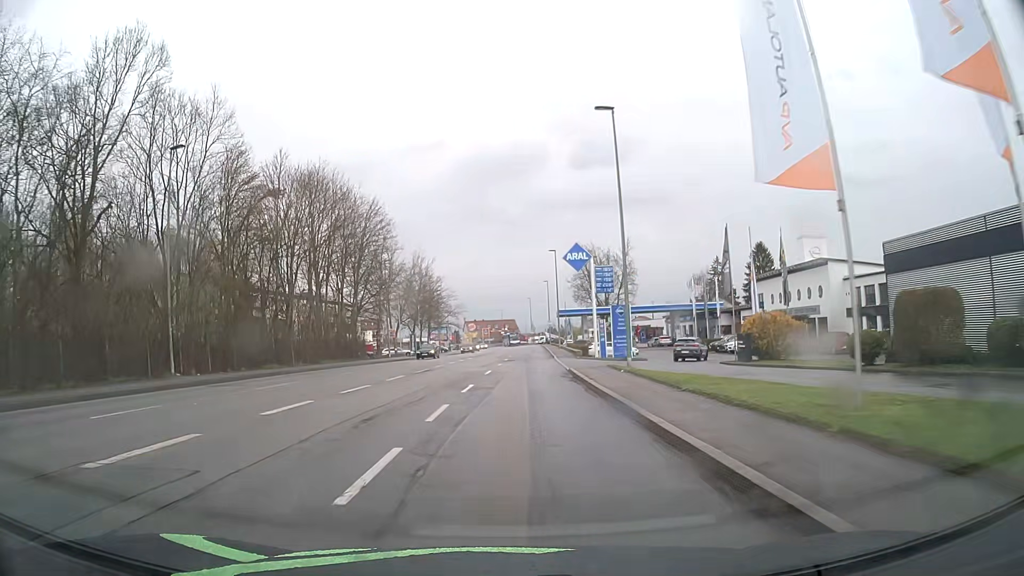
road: tertiary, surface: asphalt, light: Day
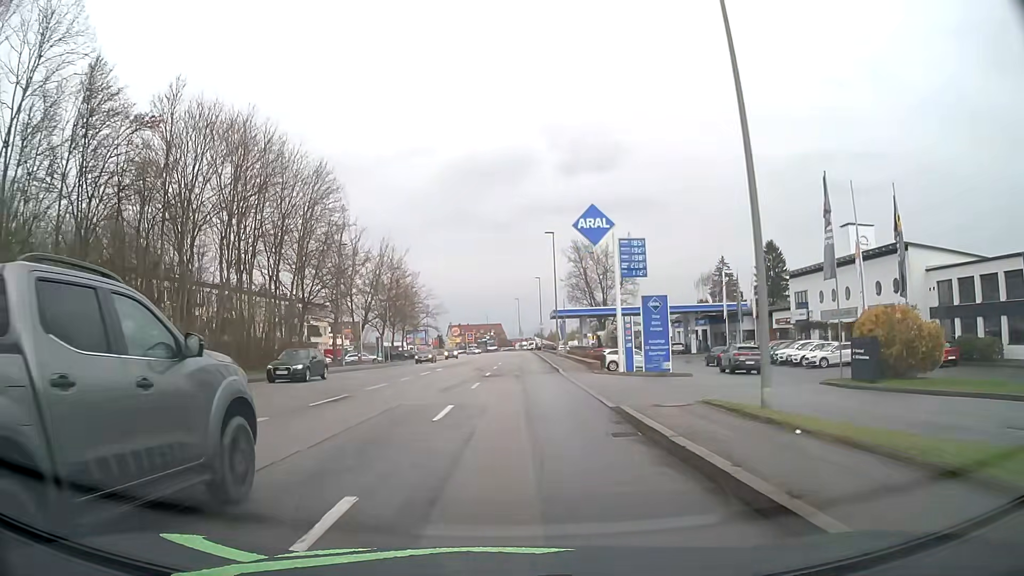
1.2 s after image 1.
(+0.3, +14.9) m; +2°
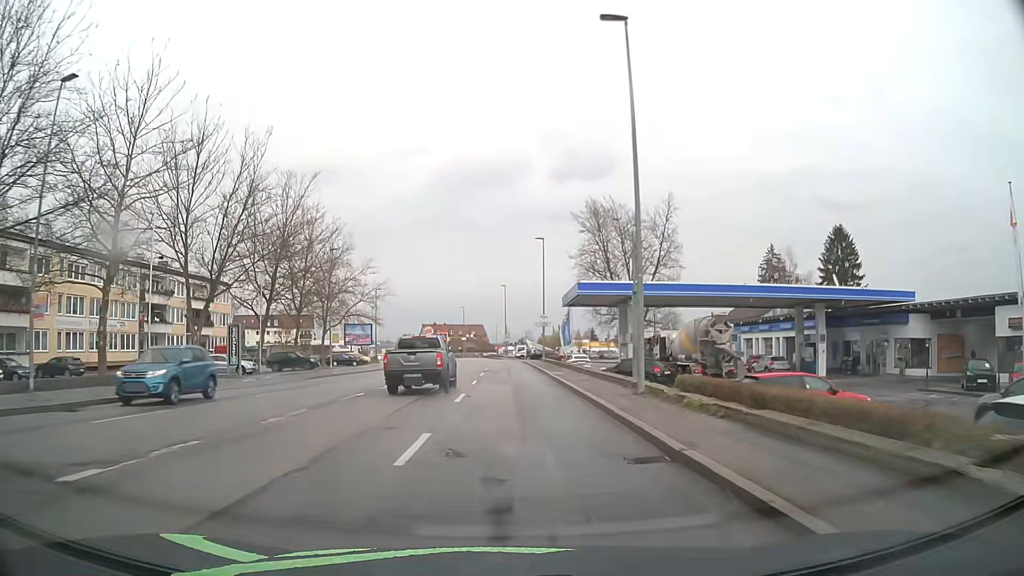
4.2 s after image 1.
(+0.4, +39.1) m; +1°
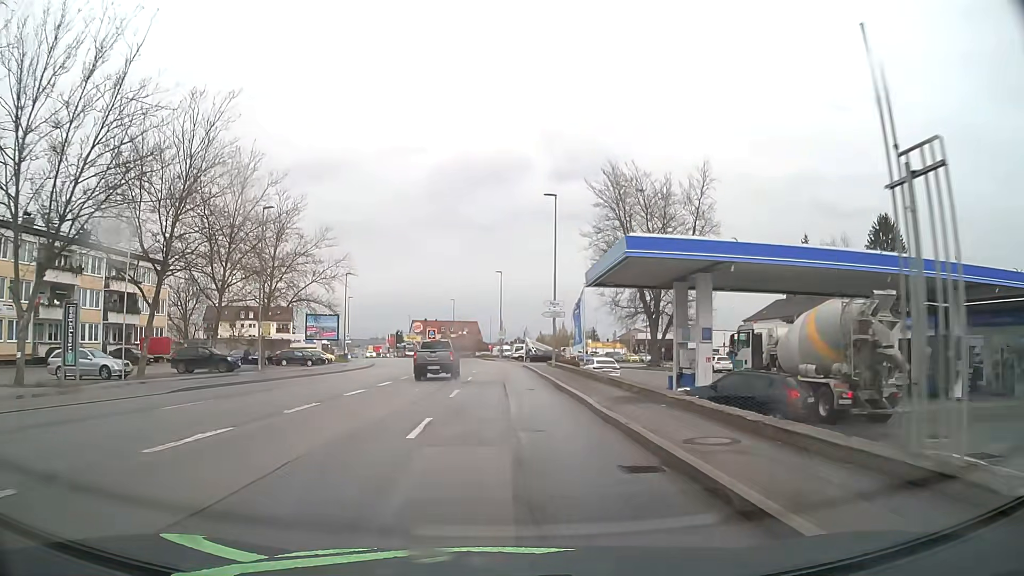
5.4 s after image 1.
(+0.1, +16.4) m; 0°
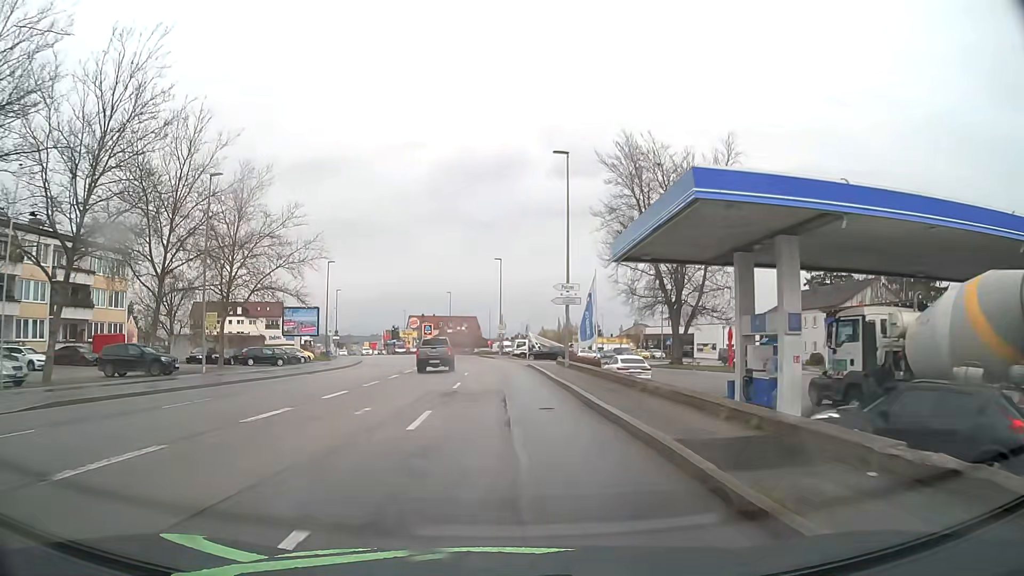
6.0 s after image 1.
(0.0, +8.3) m; 0°
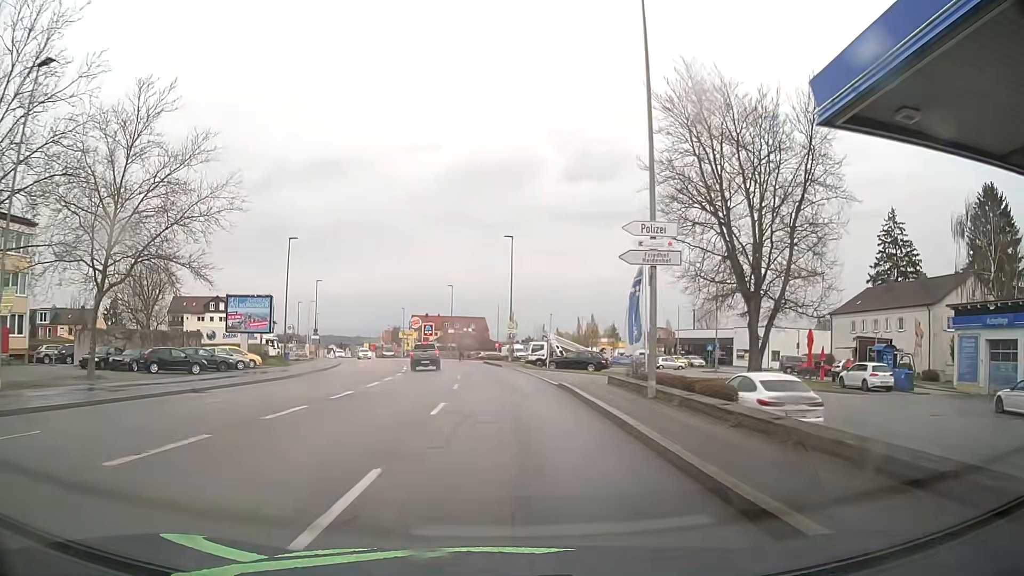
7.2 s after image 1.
(-0.1, +16.7) m; -1°
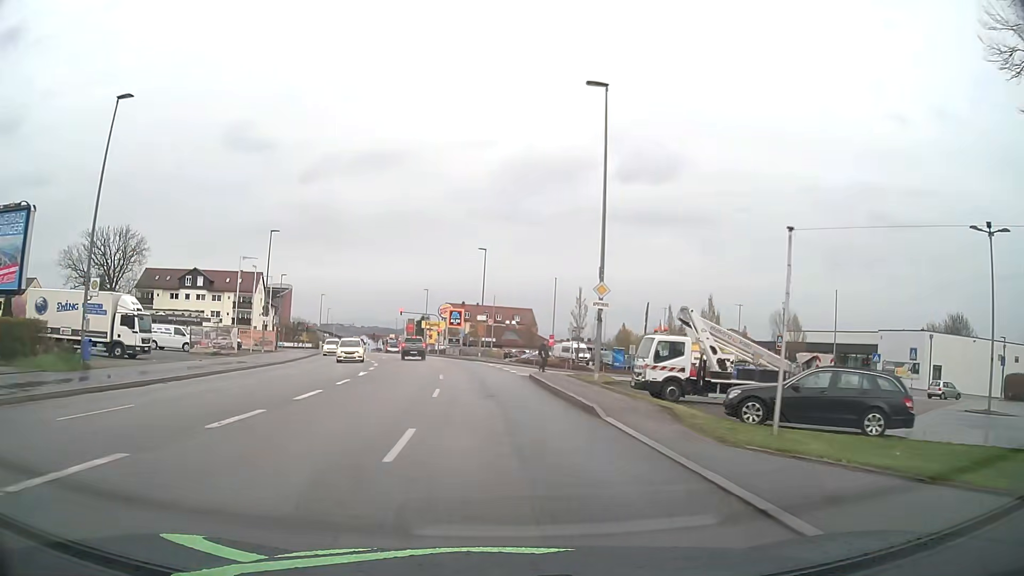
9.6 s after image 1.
(-0.9, +32.8) m; -4°
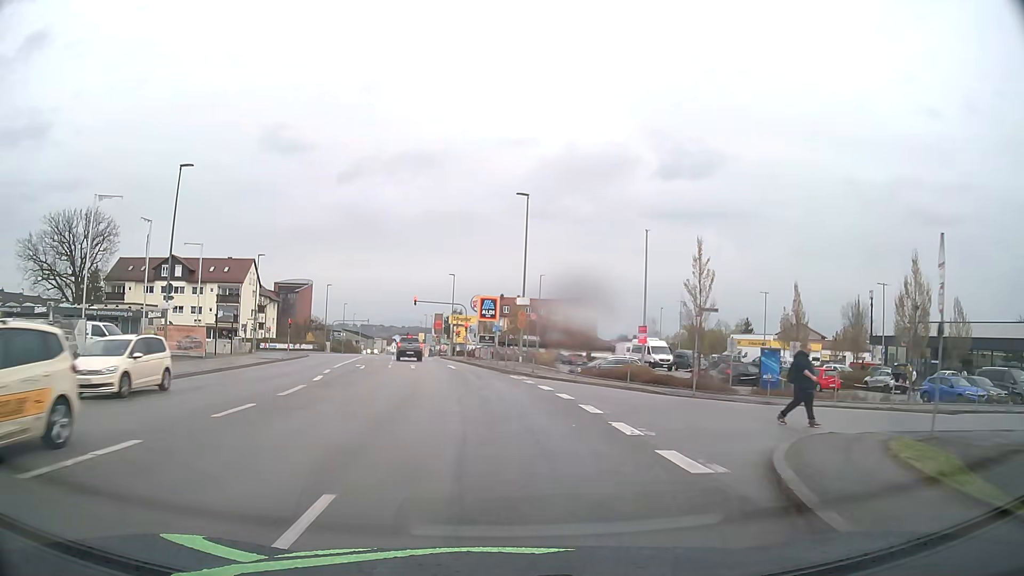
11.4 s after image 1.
(-0.6, +22.8) m; -4°
(0, +10) (-1, +20) (-2, +30) (-3, +40) (-4, +50) (-6, +60) (-7, +70) (-9, +79) (-11, +89) (-12, +99) m
